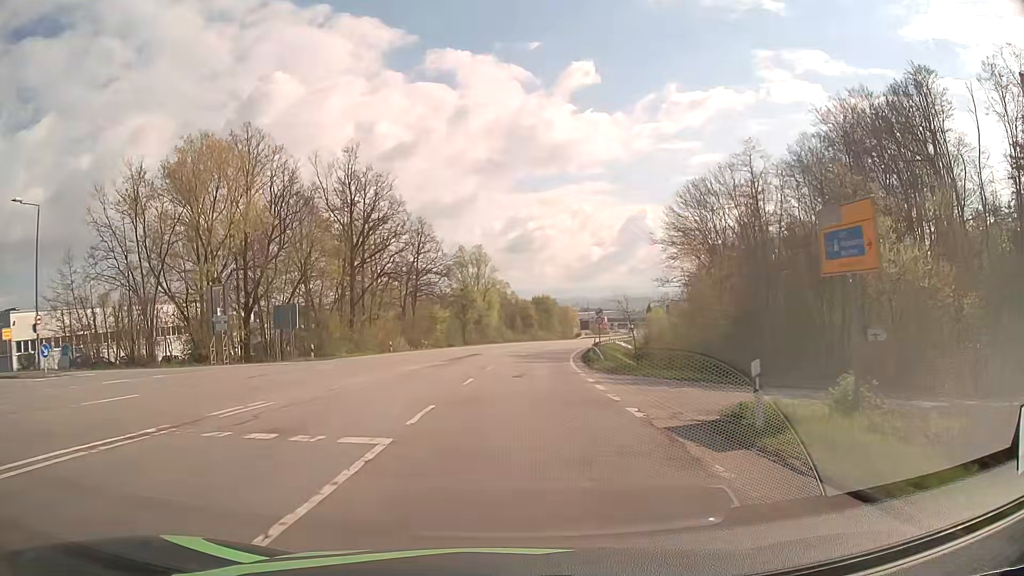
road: secondary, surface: asphalt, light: Day
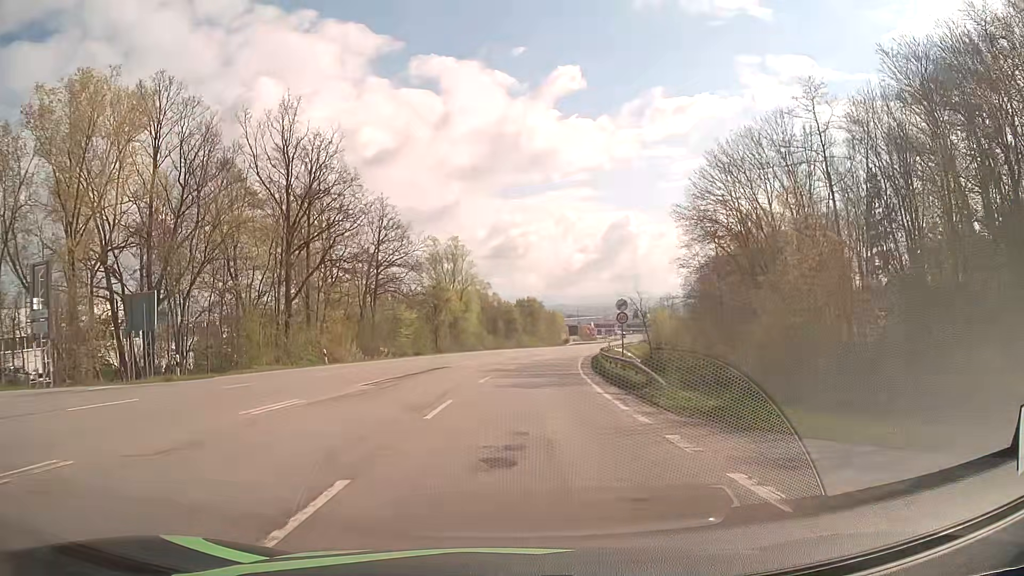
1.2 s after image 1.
(+0.2, +16.2) m; +2°
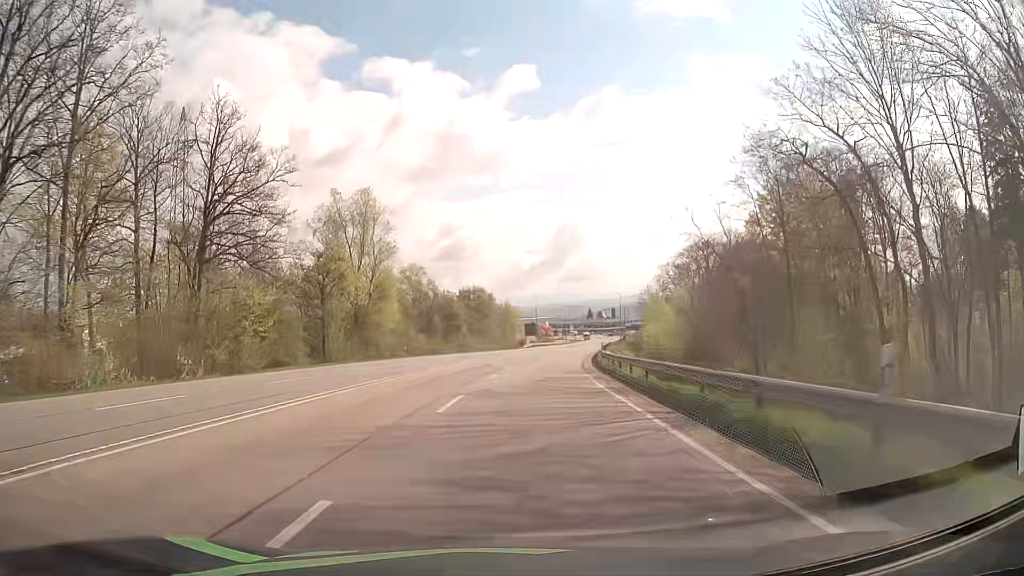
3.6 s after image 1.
(+1.2, +33.0) m; +4°
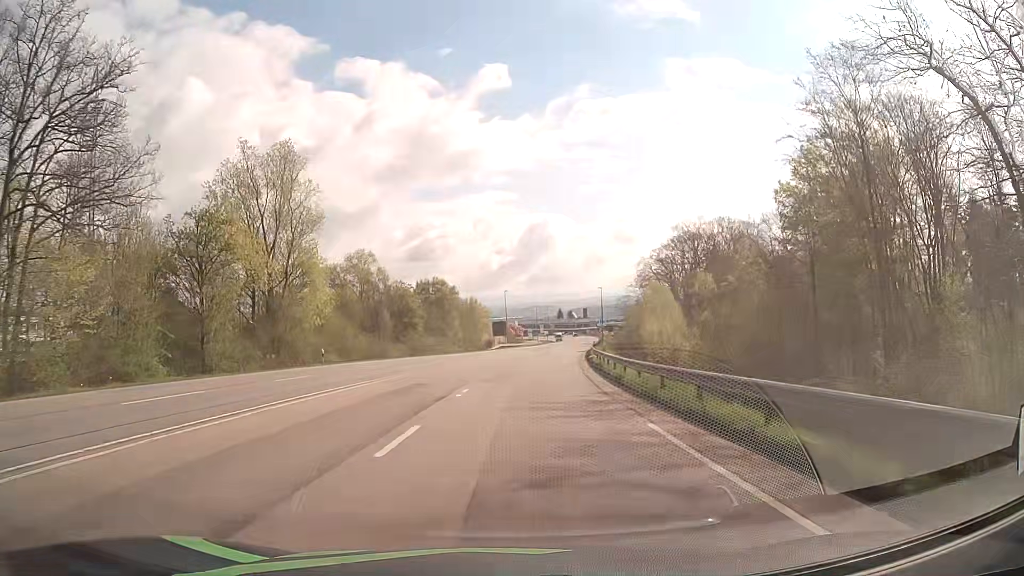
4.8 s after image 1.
(+0.4, +16.9) m; +3°
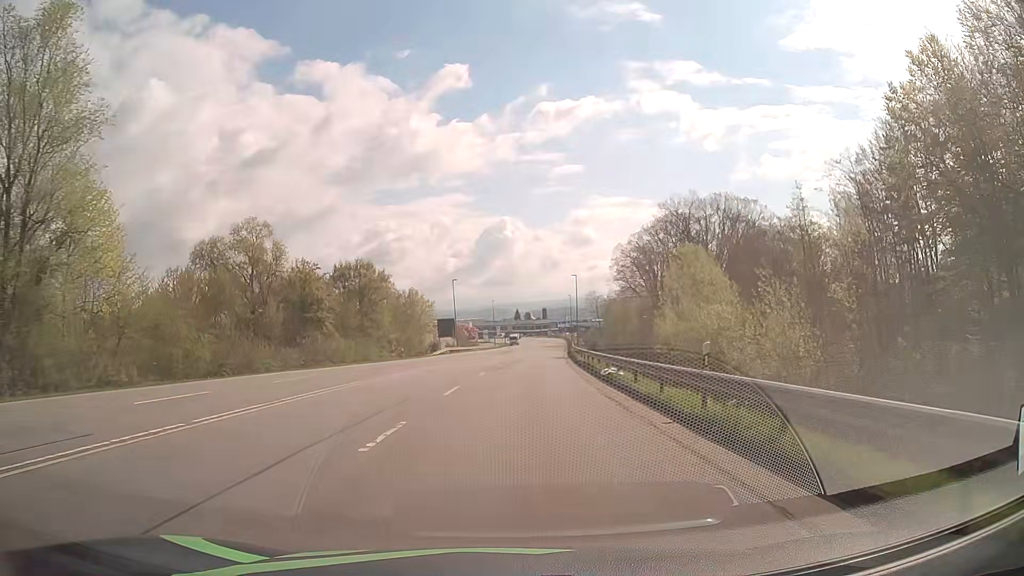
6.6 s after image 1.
(+0.9, +25.9) m; +4°
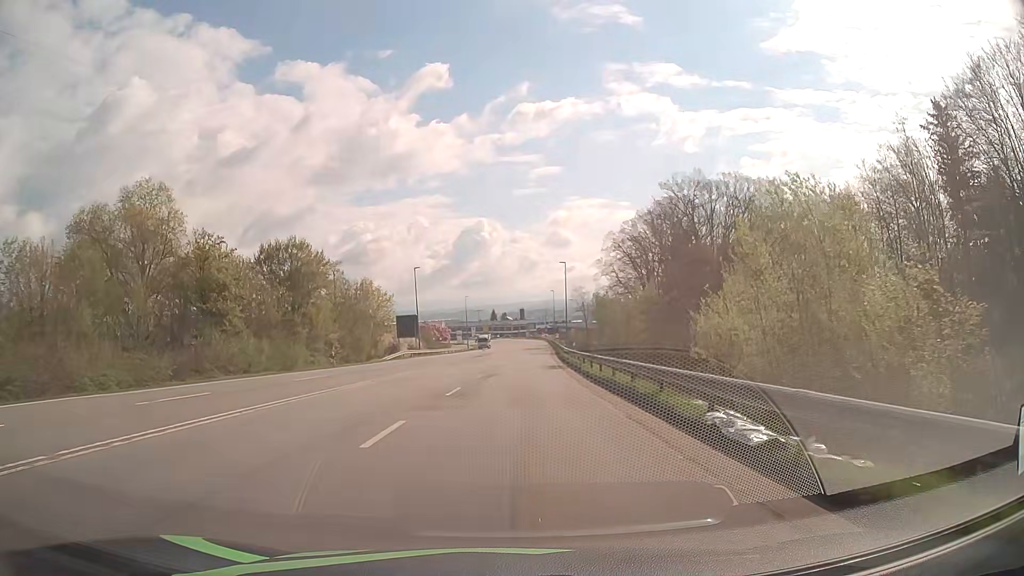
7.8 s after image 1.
(+0.3, +17.3) m; +2°
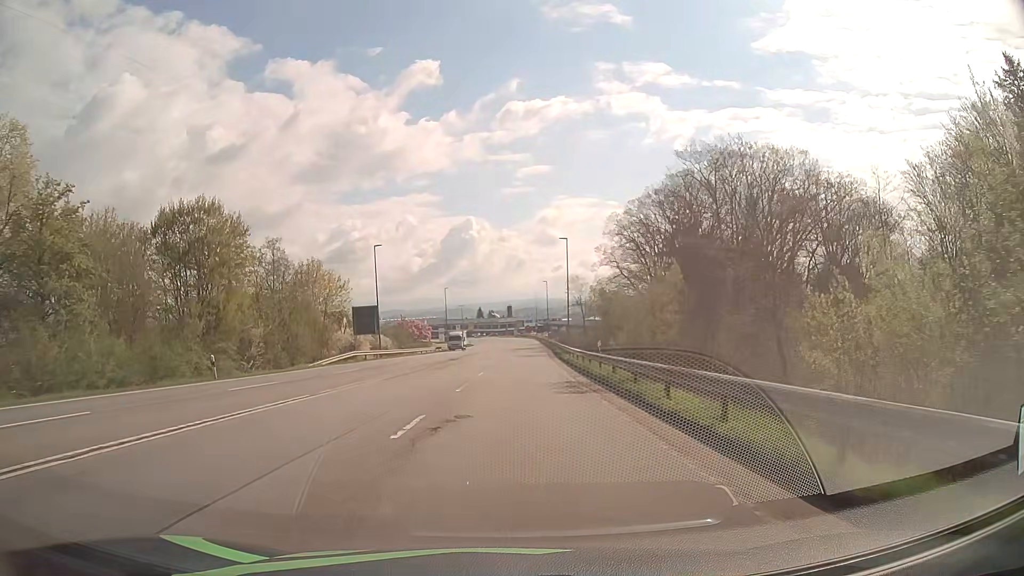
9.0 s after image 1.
(+0.3, +17.1) m; +1°
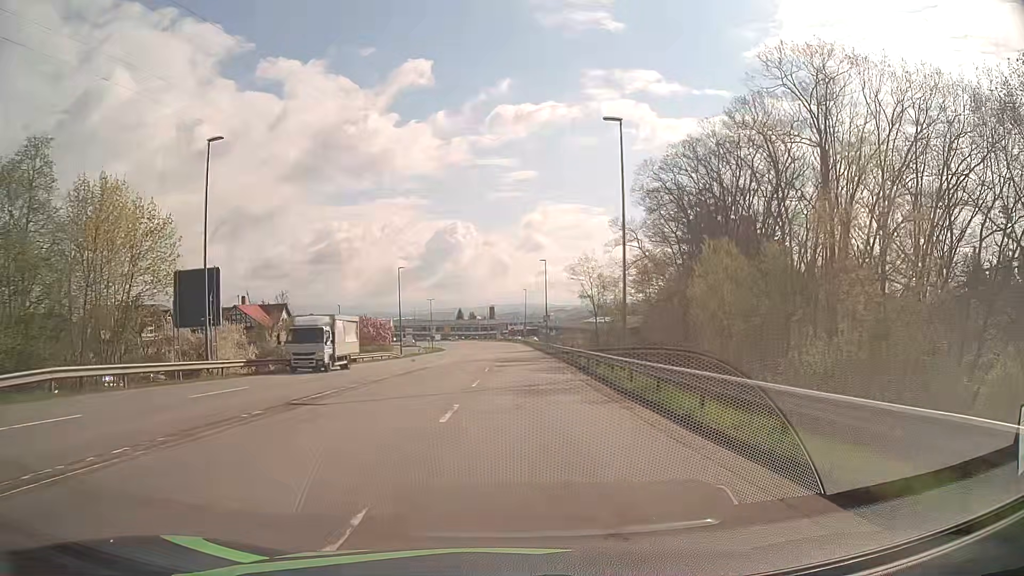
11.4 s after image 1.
(+0.3, +34.1) m; +2°
(0, +10) (0, +20) (0, +30) (+1, +40) (+1, +50) (+1, +60) (+1, +70) (+1, +80) (+1, +90) (+1, +100) m
